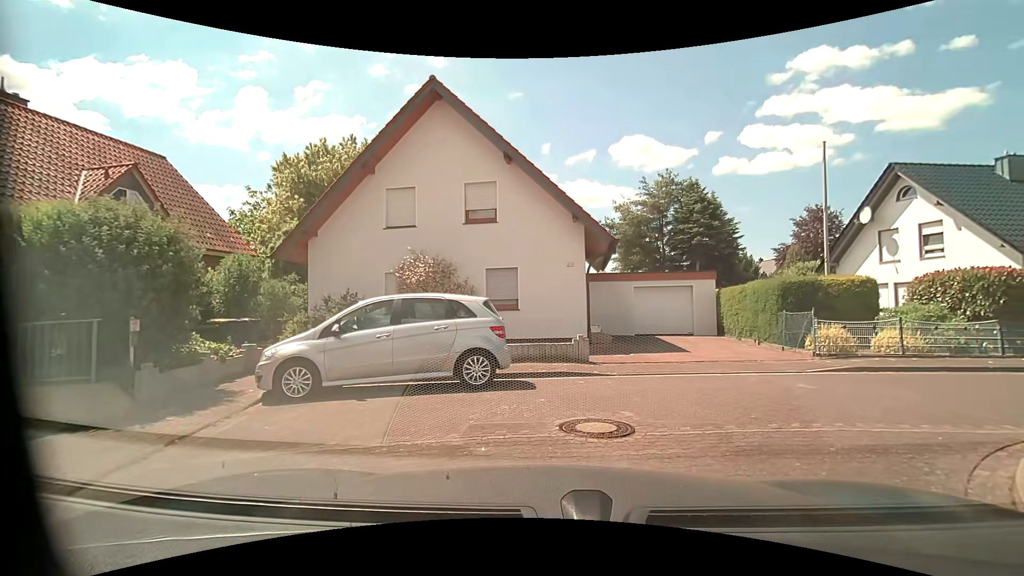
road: residential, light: Day
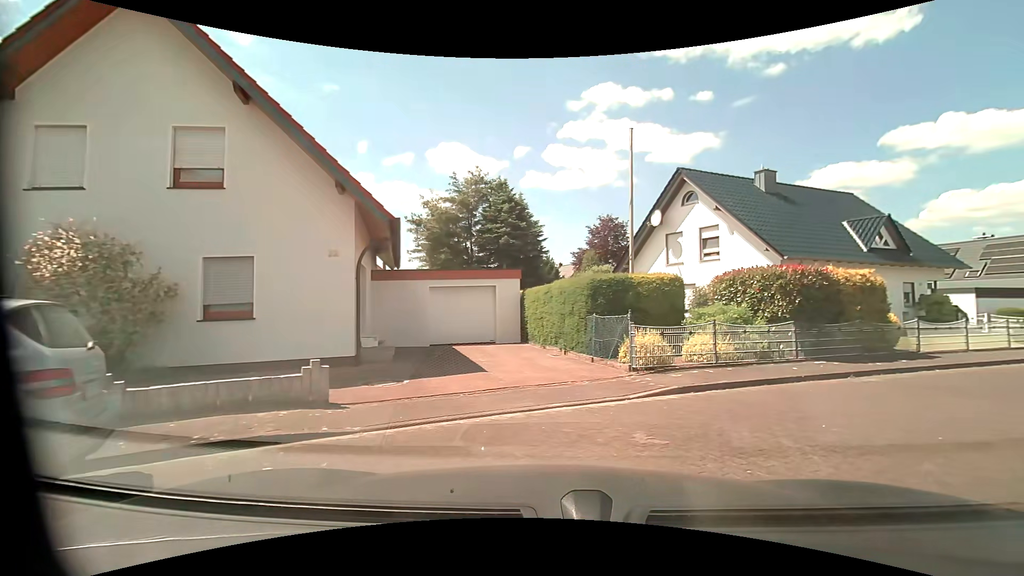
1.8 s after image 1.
(+1.0, +4.1) m; +24°
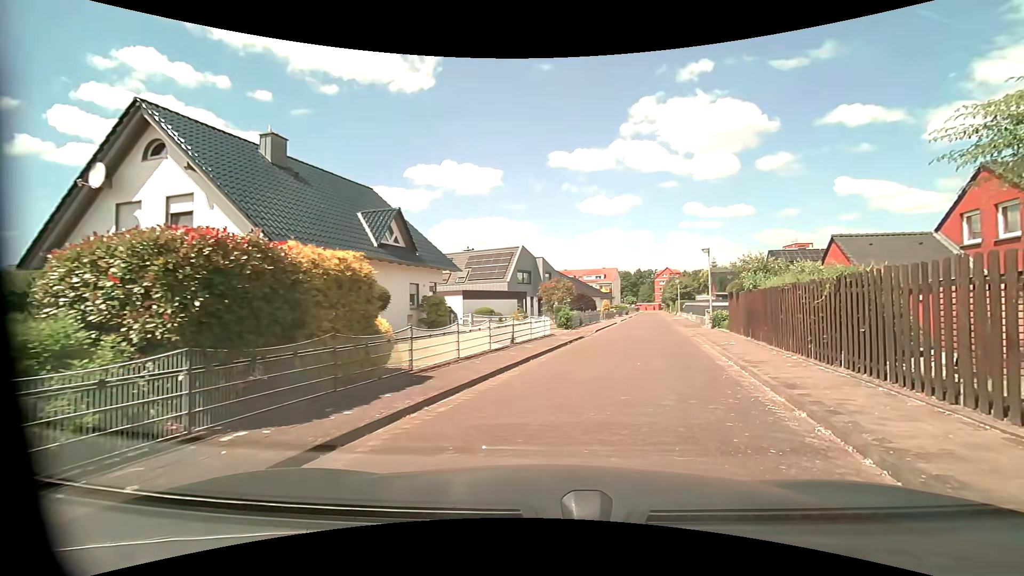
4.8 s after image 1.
(+3.3, +6.8) m; +50°
(+1, +10) (+3, +20) (+5, +30) (+7, +39) (+9, +49) (+11, +59) (+13, +69) (+15, +78) (+17, +88) (+19, +98) m
